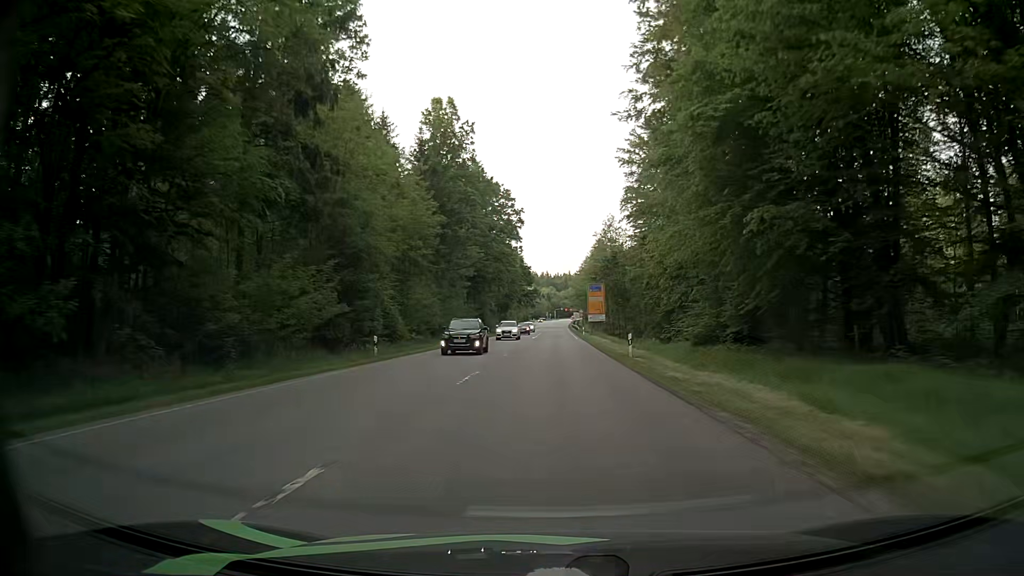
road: secondary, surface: asphalt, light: Day
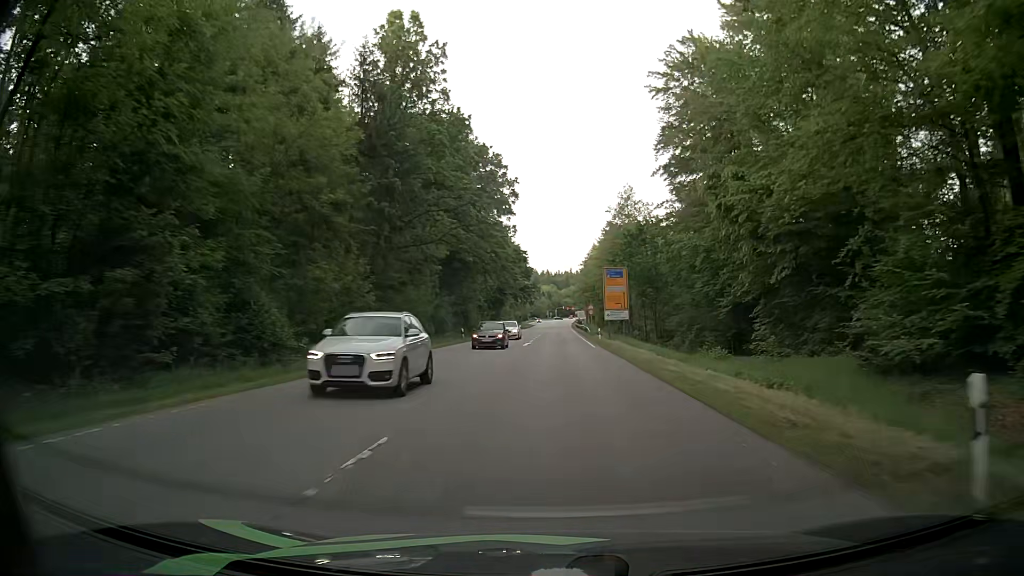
(-0.1, +22.6) m; -1°
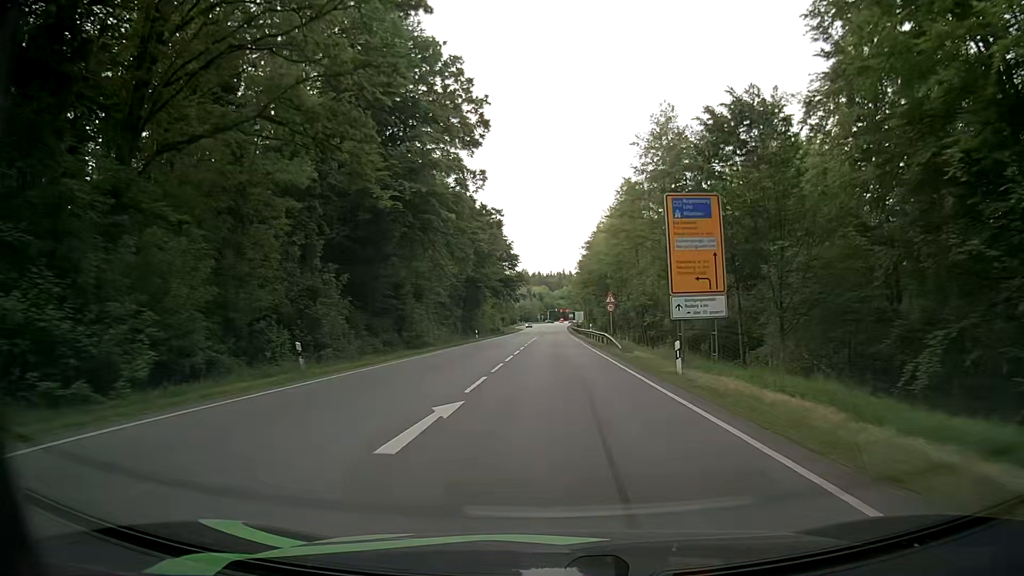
(+0.5, +33.2) m; +1°
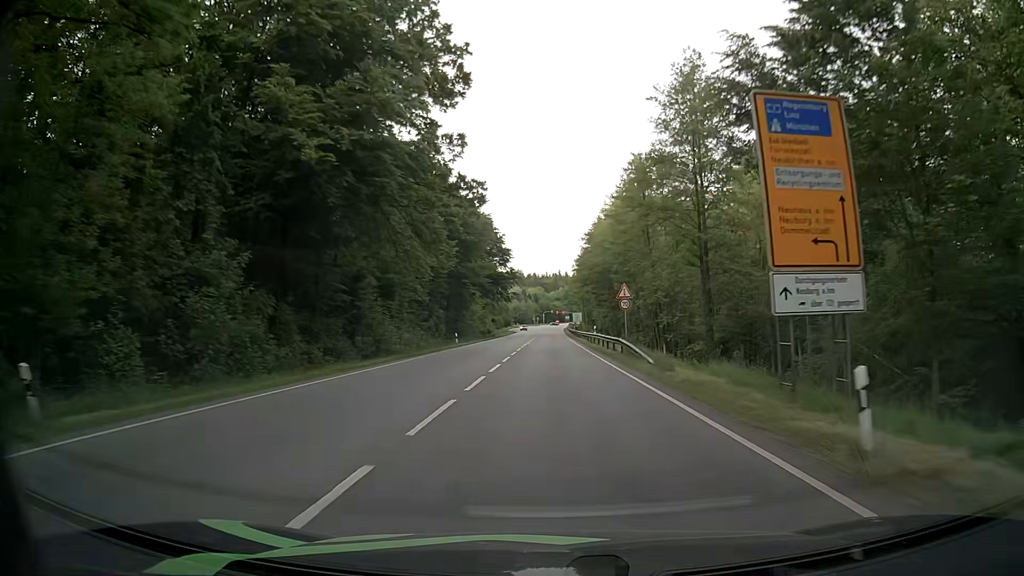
(0.0, +11.1) m; 0°
